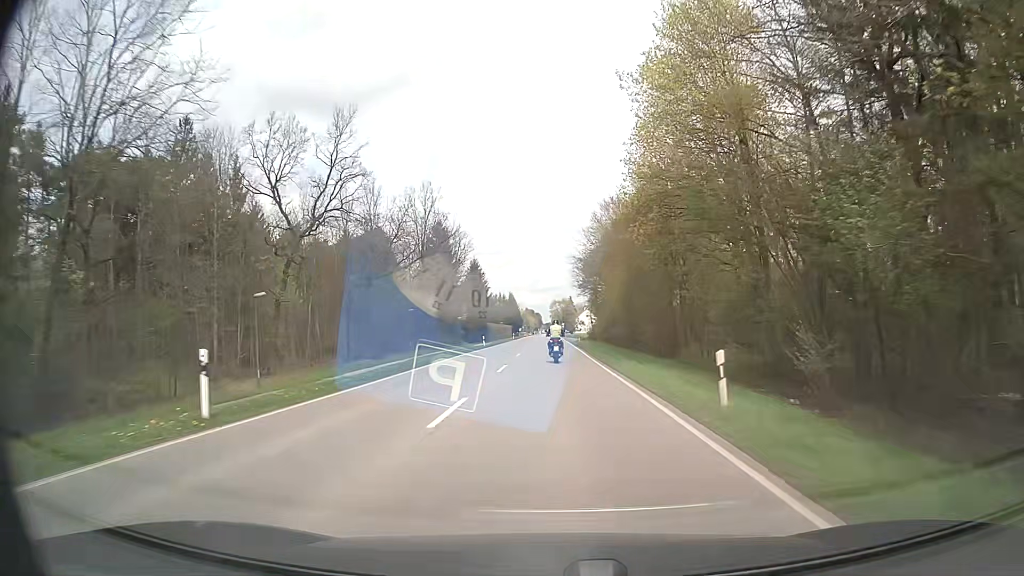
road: secondary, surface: asphalt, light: Day
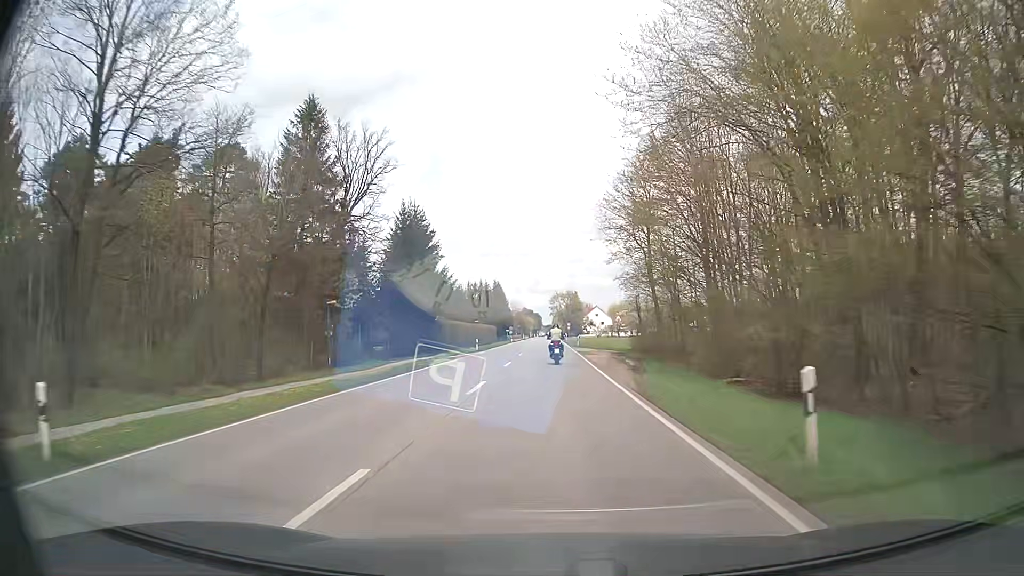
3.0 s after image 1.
(+0.6, +54.7) m; +1°
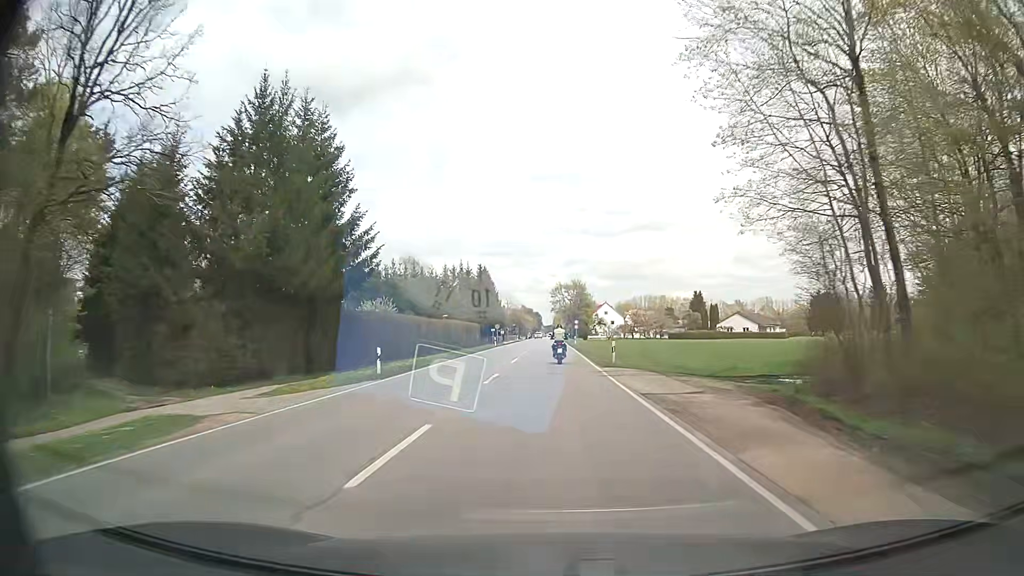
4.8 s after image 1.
(-0.1, +33.1) m; -1°
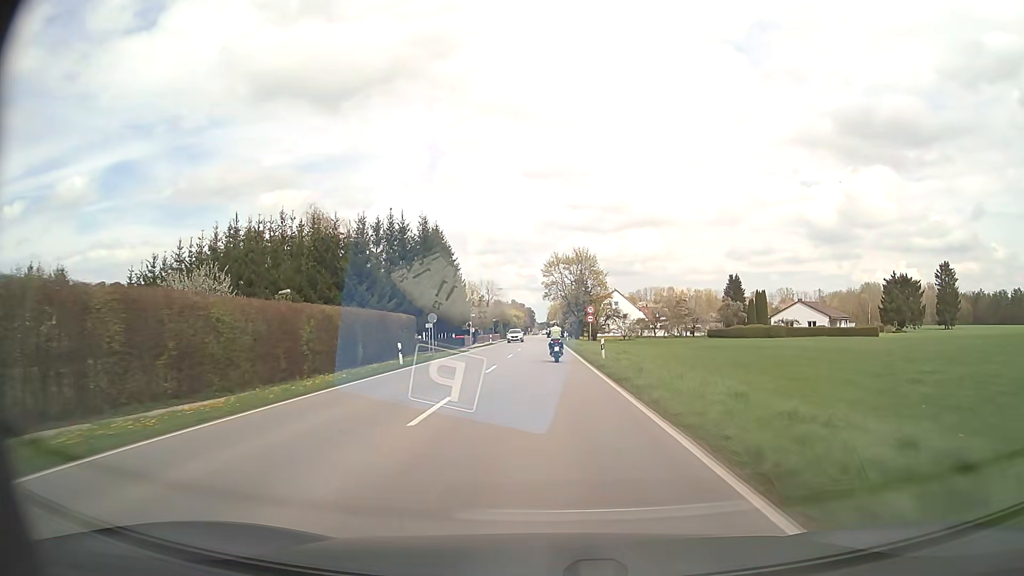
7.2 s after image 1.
(+0.5, +44.5) m; +1°
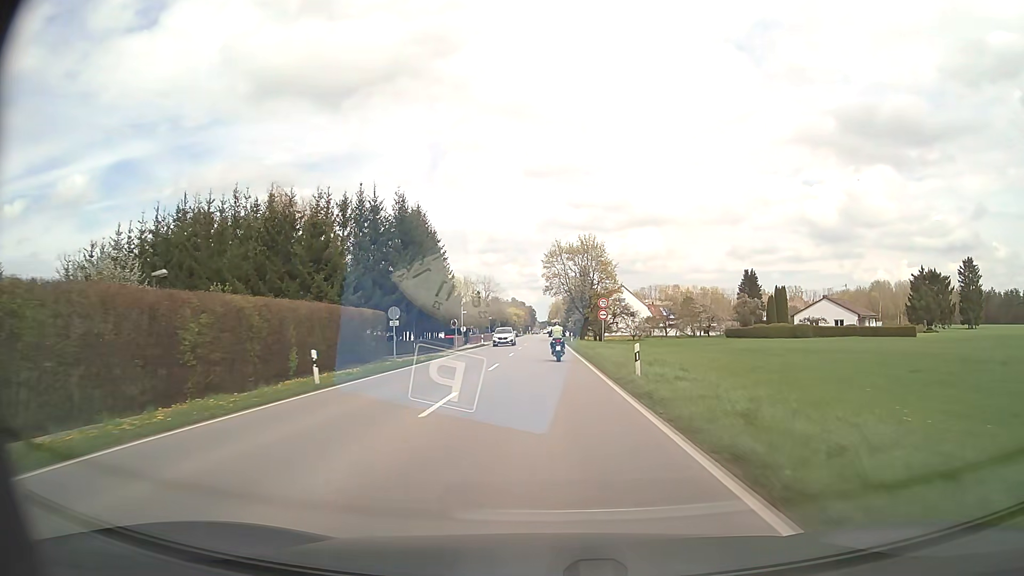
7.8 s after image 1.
(0.0, +11.0) m; 0°
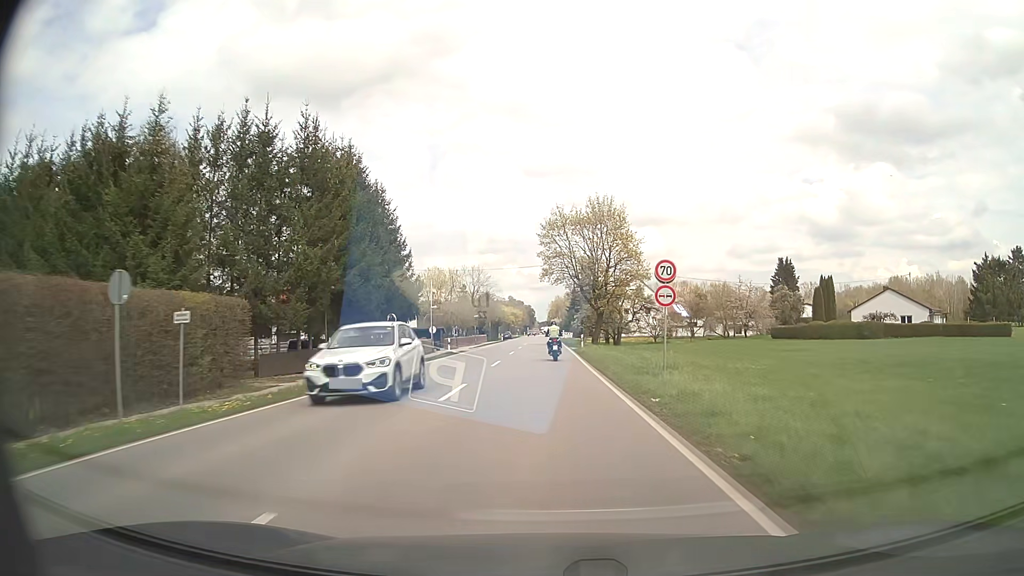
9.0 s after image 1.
(0.0, +21.6) m; 0°
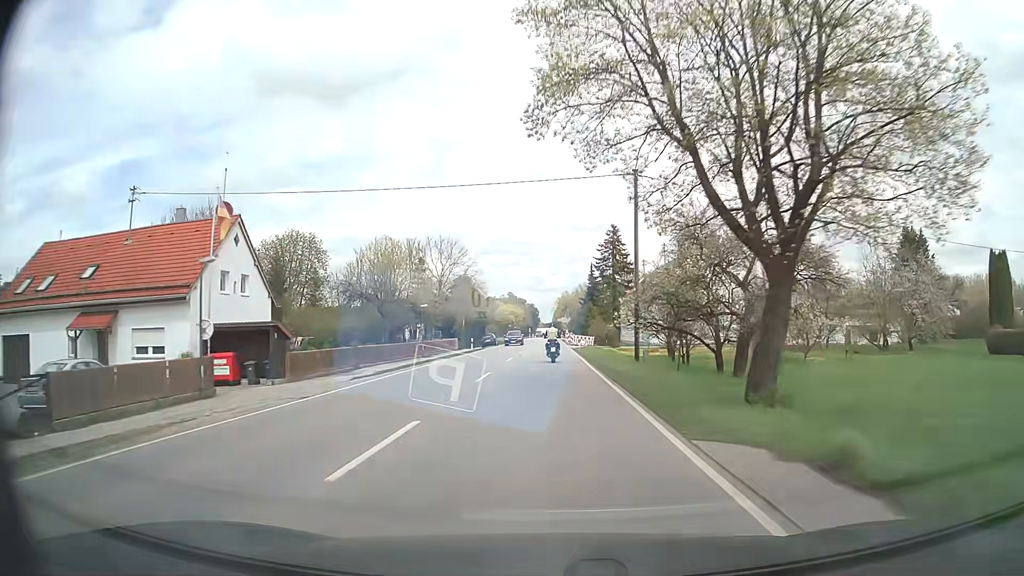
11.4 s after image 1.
(-0.2, +42.8) m; -1°
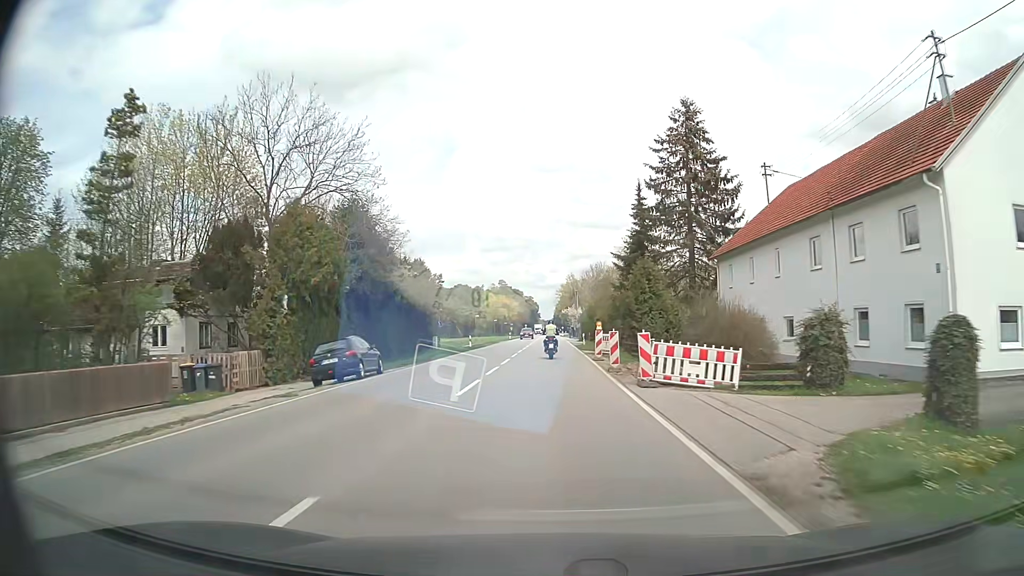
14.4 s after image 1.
(+0.1, +52.7) m; 0°
(0, +10) (0, +20) (0, +30) (0, +40) (0, +50) (0, +60) (0, +70) (0, +80) (0, +90) (0, +100) m
